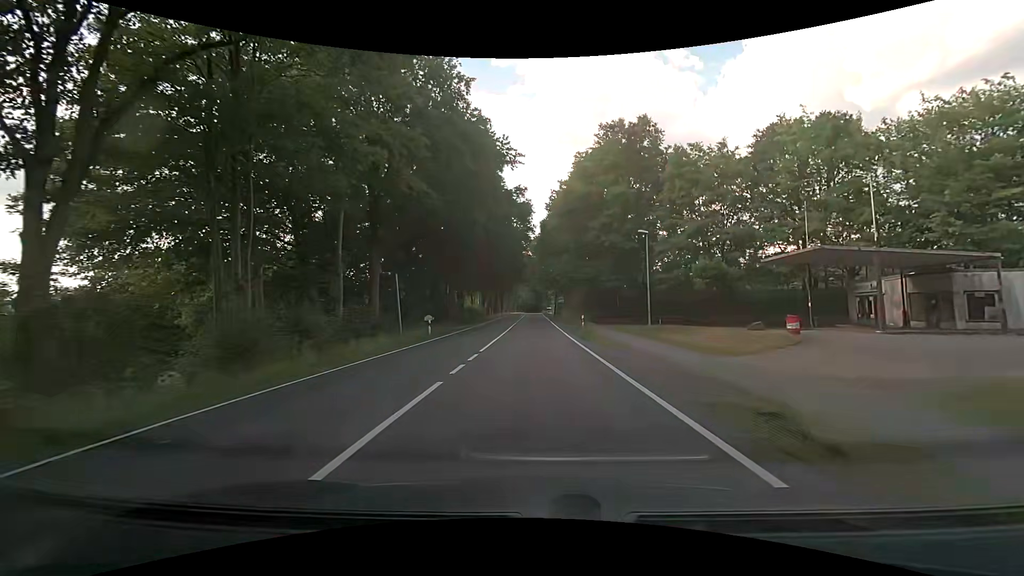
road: primary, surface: asphalt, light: Day
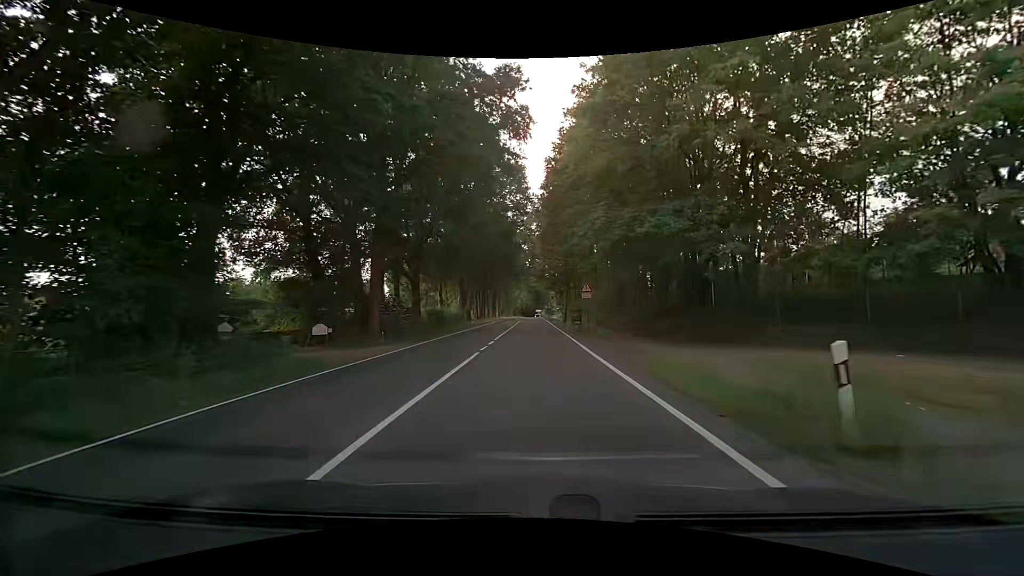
(0.0, +26.9) m; 0°
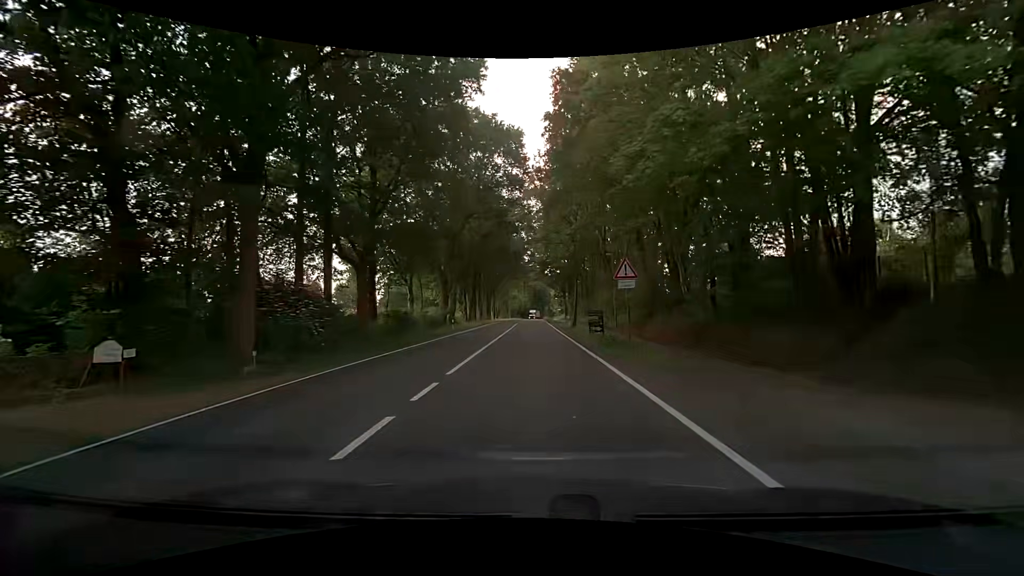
(0.0, +13.1) m; 0°
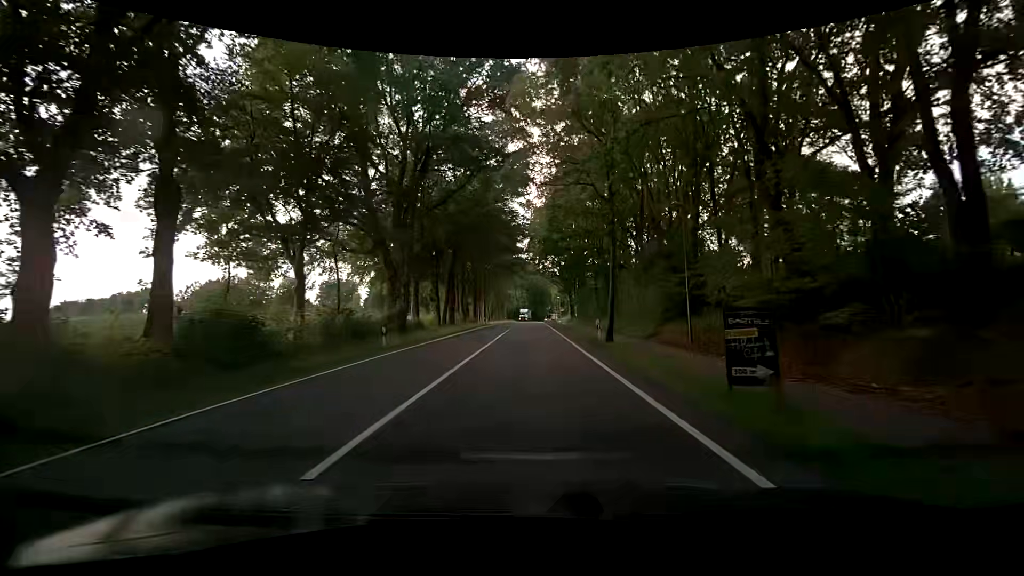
(+0.1, +19.6) m; +1°
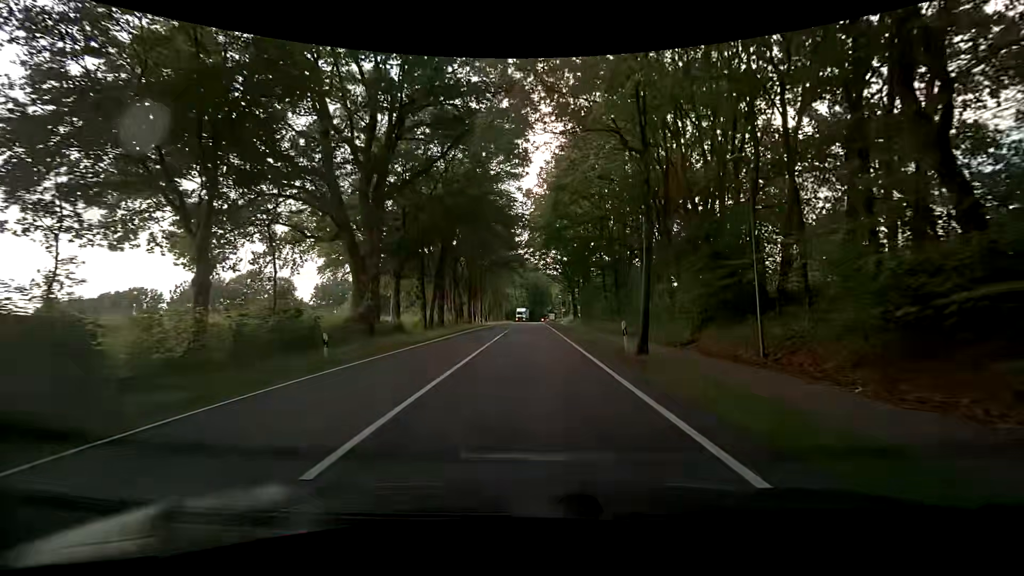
(-0.1, +6.6) m; -1°
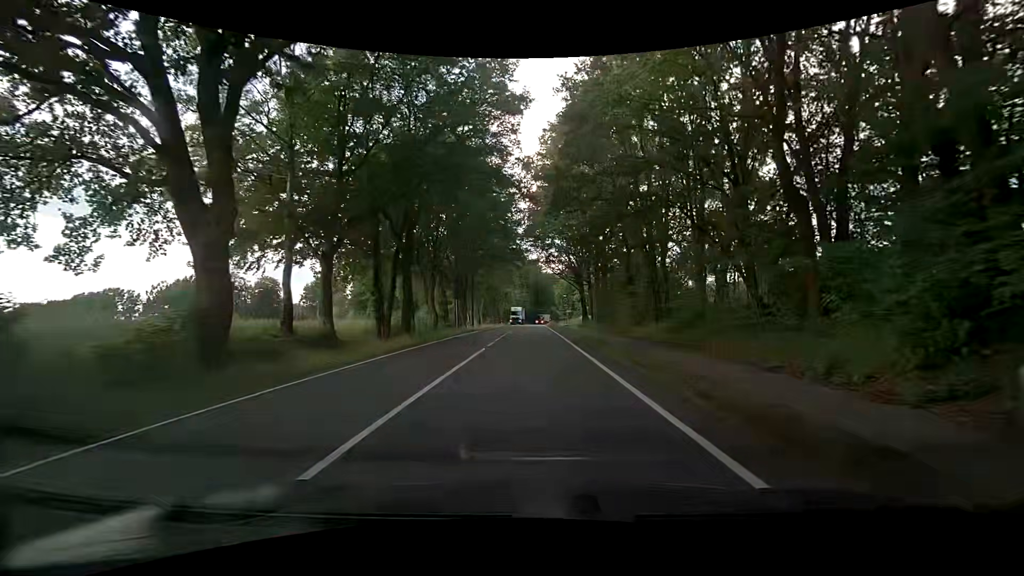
(+0.1, +13.4) m; -1°
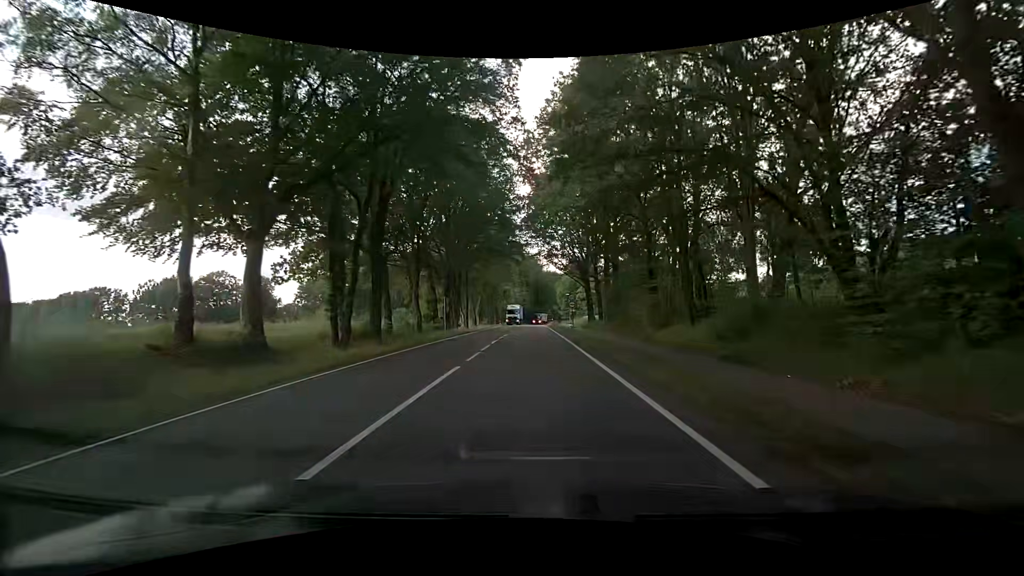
(0.0, +6.8) m; +1°
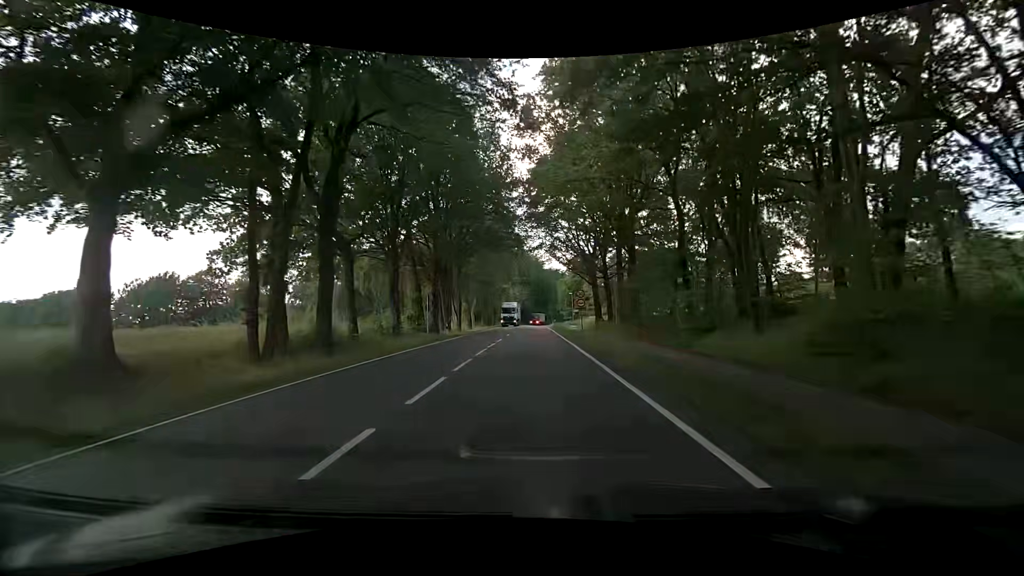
(0.0, +7.0) m; 0°
(0, +10) (0, +20) (0, +30) (0, +40) (0, +50) (0, +60) (0, +70) (0, +80) (0, +90) (0, +100) m
